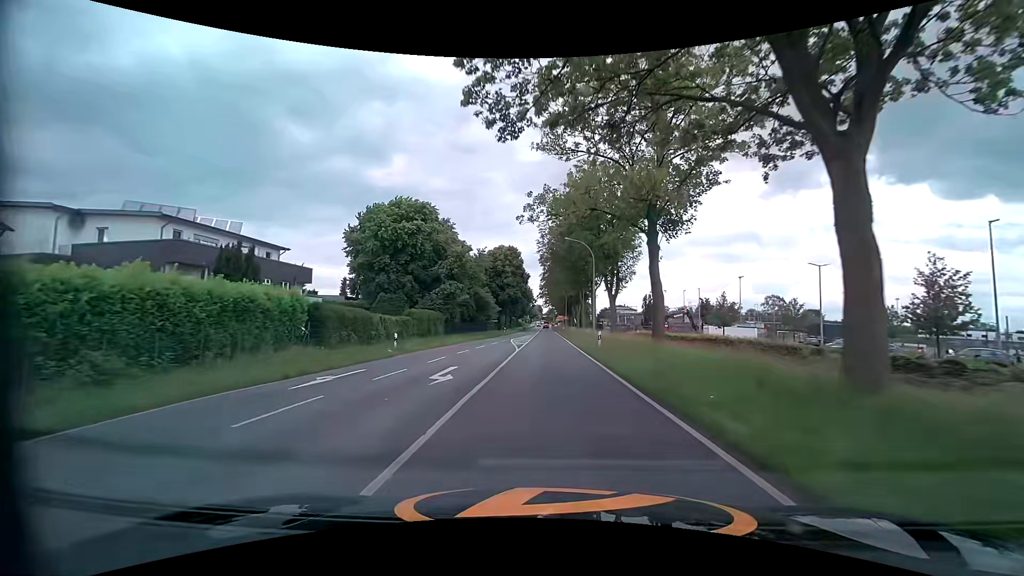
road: secondary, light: Day
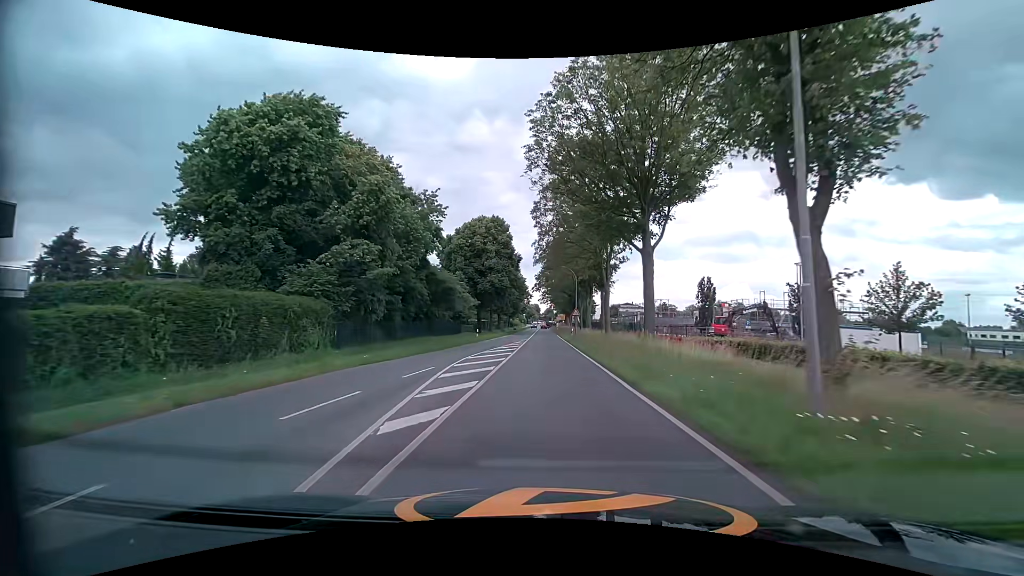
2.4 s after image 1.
(0.0, +29.3) m; 0°
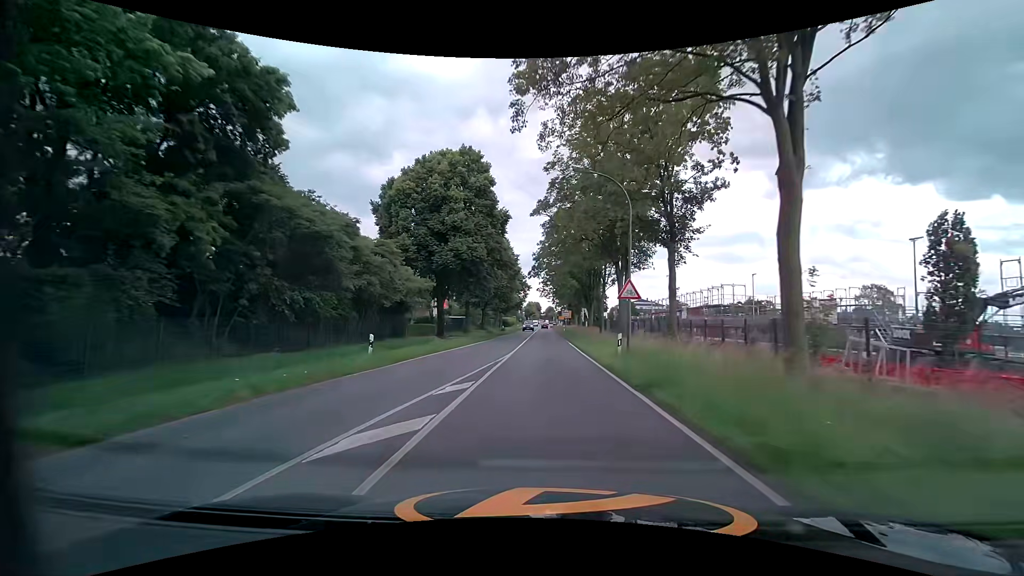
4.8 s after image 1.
(+0.2, +29.6) m; 0°
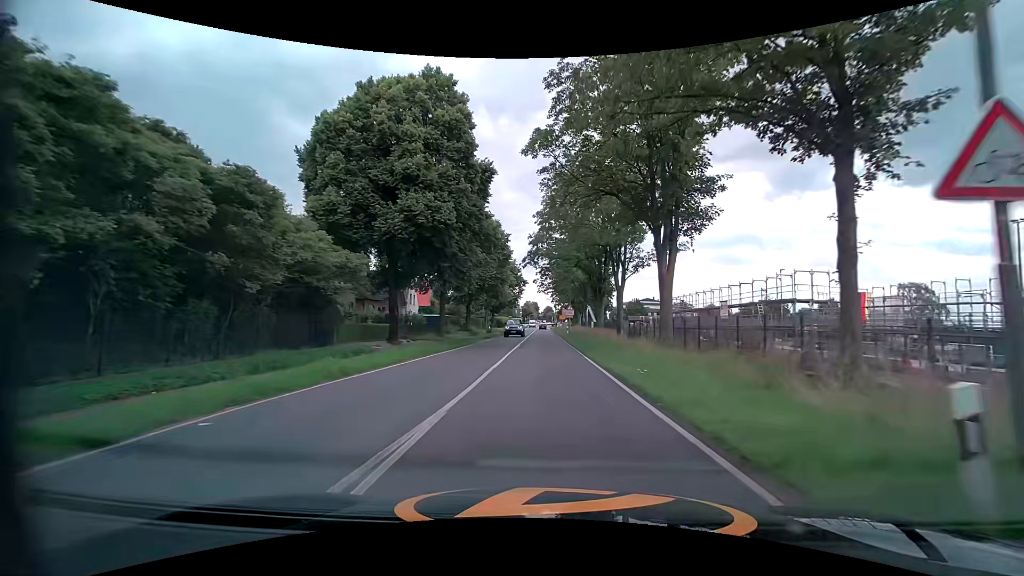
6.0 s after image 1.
(0.0, +14.6) m; 0°
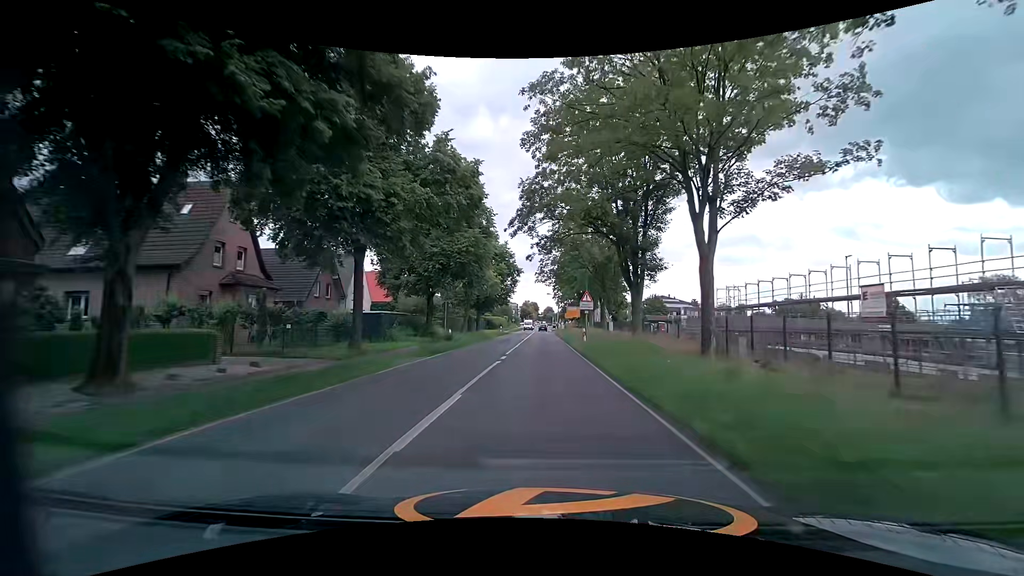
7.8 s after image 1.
(-0.1, +22.0) m; 0°
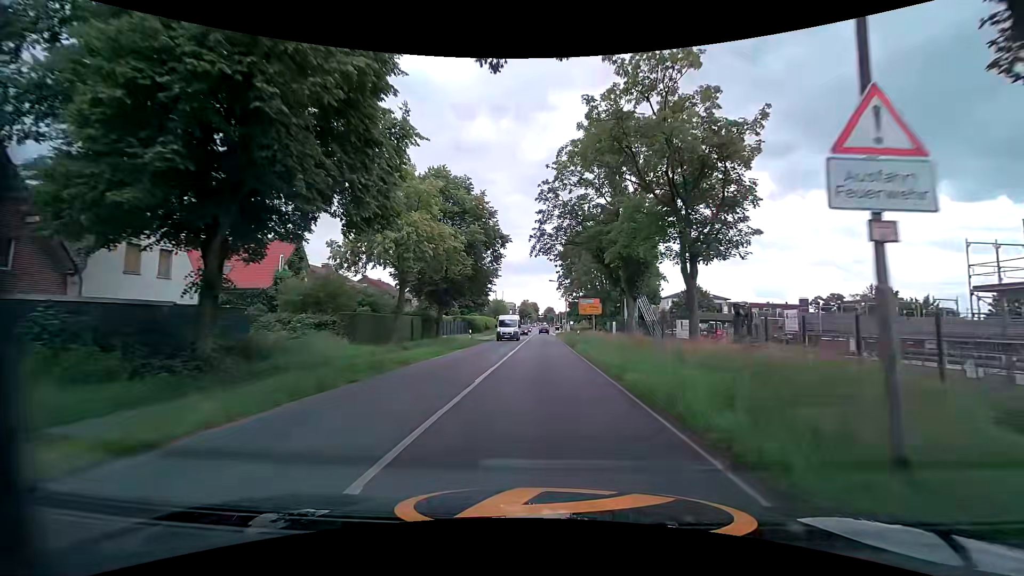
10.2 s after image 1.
(-0.1, +29.1) m; 0°
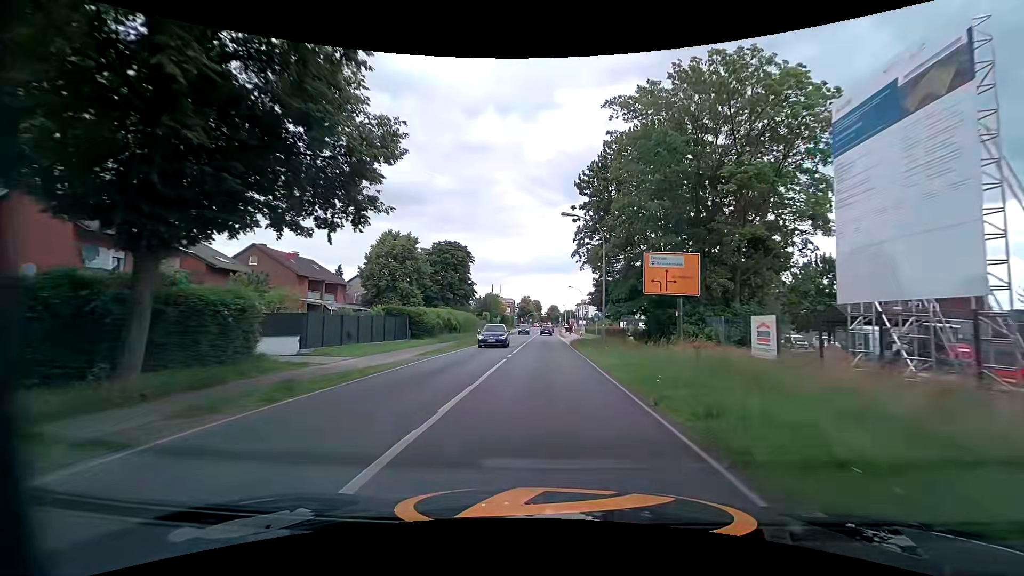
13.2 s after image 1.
(0.0, +36.3) m; -1°
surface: asphalt
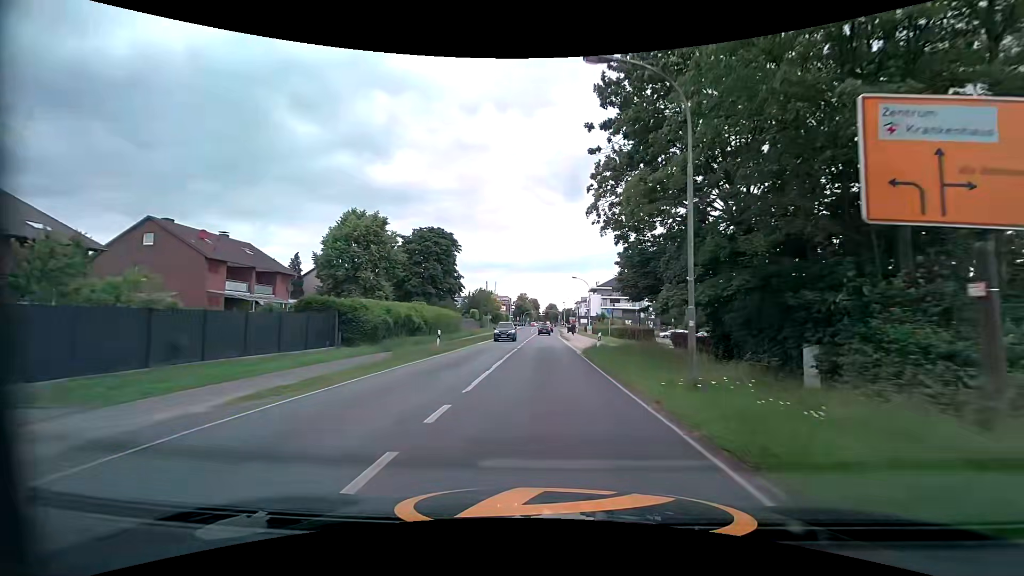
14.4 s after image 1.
(+0.3, +14.7) m; +3°
(0, +10) (-1, +20) (-1, +30) (-1, +40) (-2, +50) (-2, +60) (-2, +70) (-2, +80) (-2, +90) (-3, +100) m
